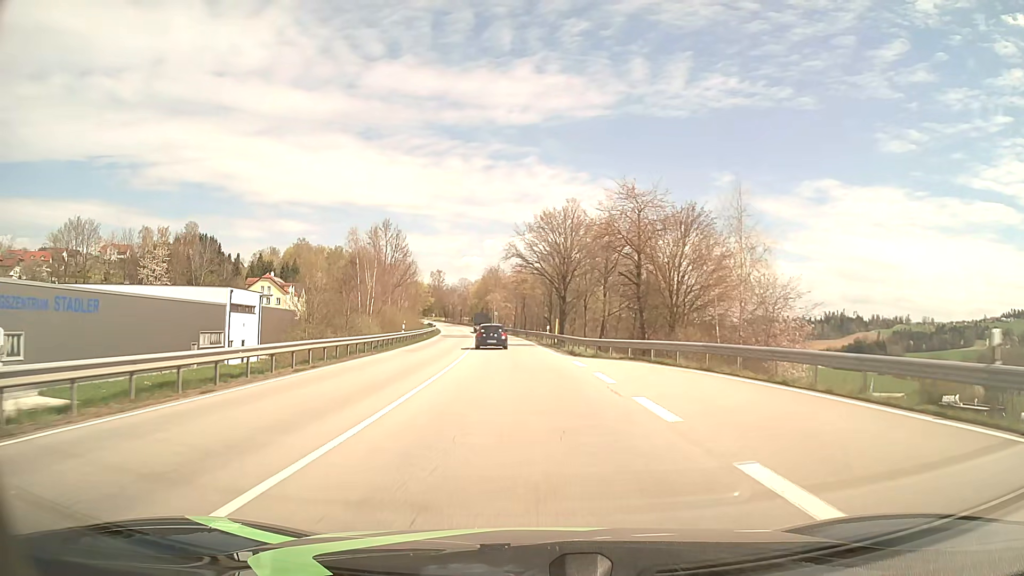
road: primary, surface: asphalt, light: Day
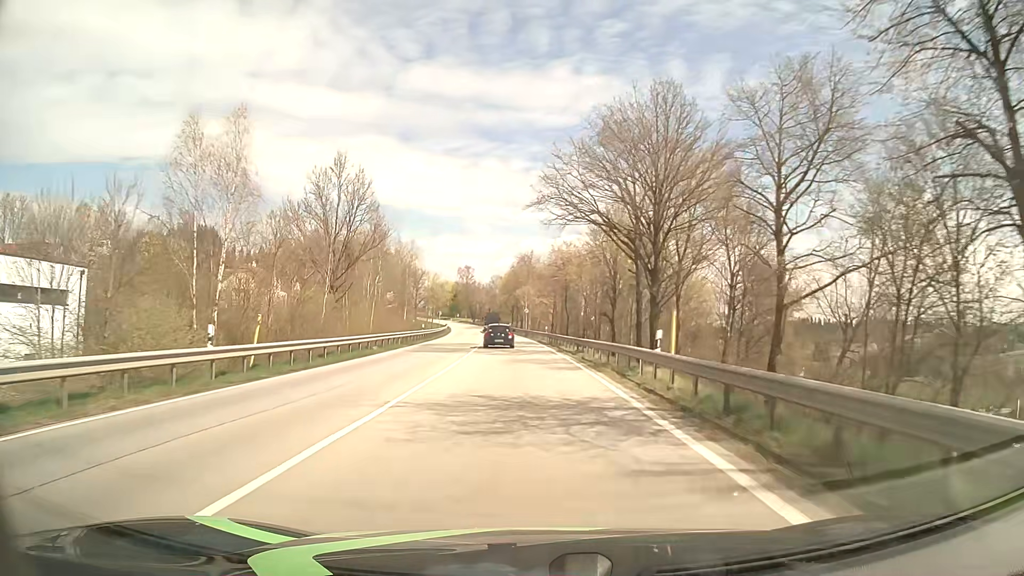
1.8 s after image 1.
(-1.0, +34.9) m; -3°
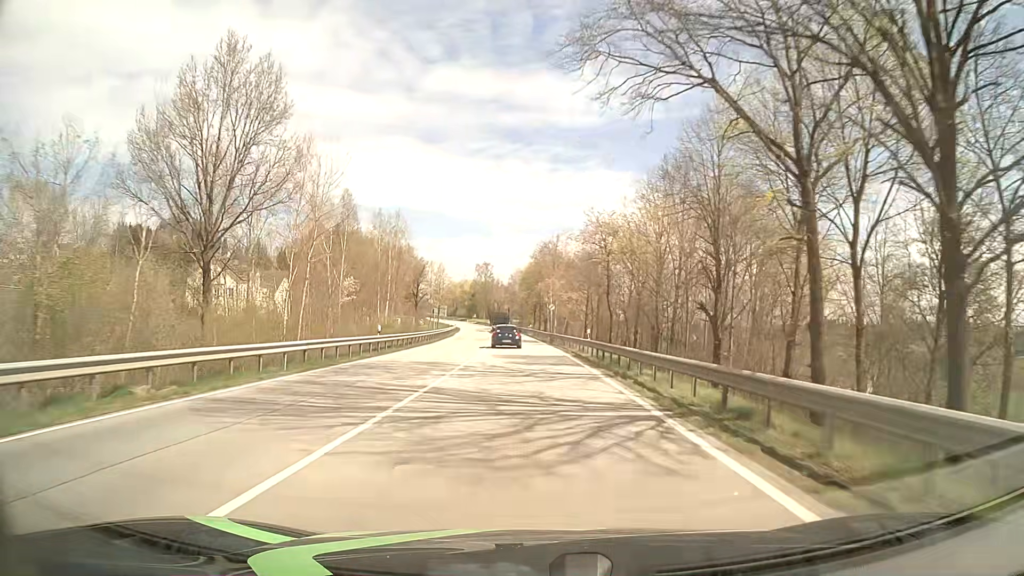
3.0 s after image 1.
(-0.4, +23.8) m; -2°
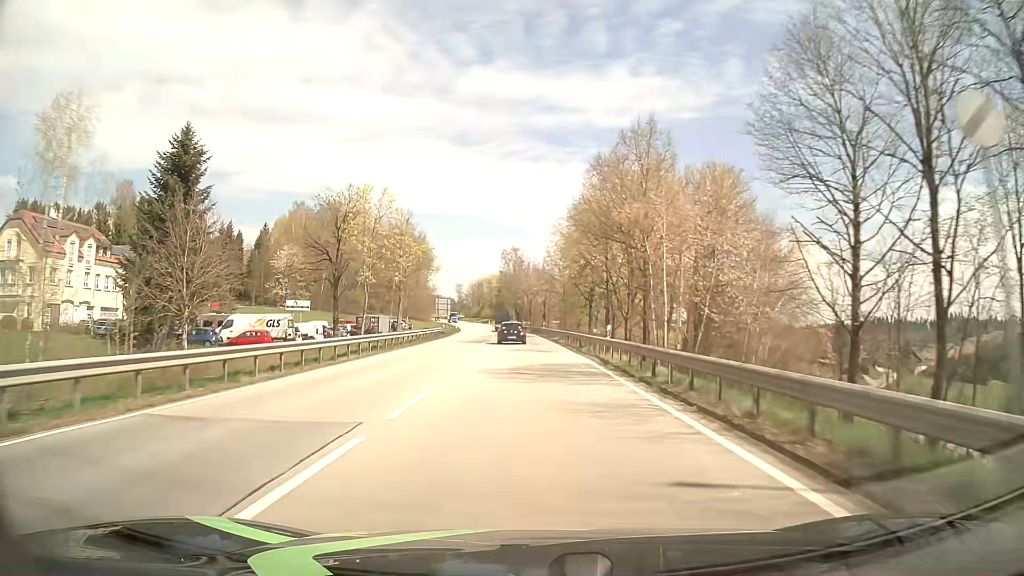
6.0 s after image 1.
(-1.8, +61.5) m; -3°
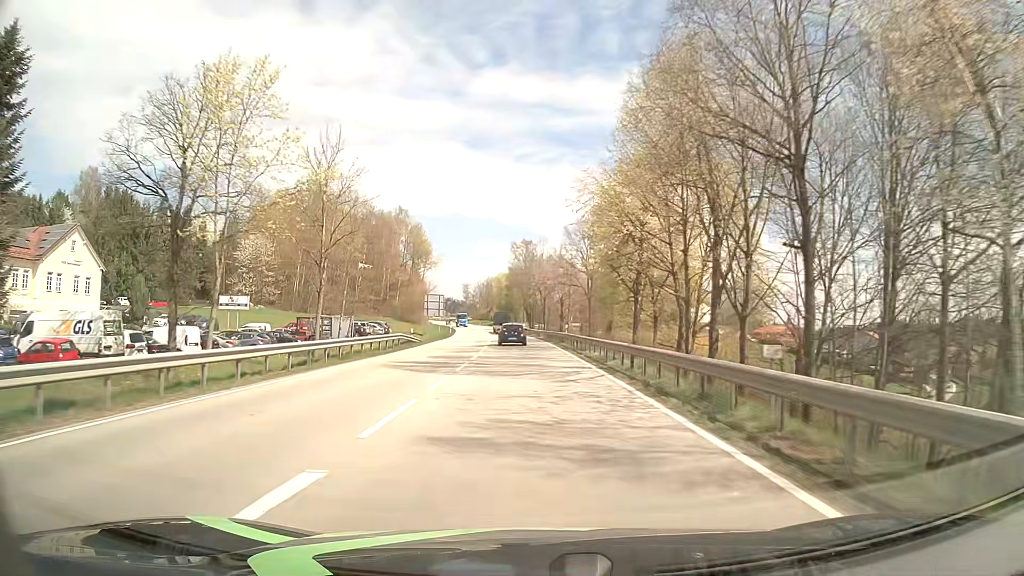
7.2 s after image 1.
(-0.2, +25.3) m; -1°
(0, +10) (0, +20) (0, +30) (-1, +40) (-1, +50) (-2, +60) (-2, +70) (-3, +80) (-4, +90) (-5, +100) m
